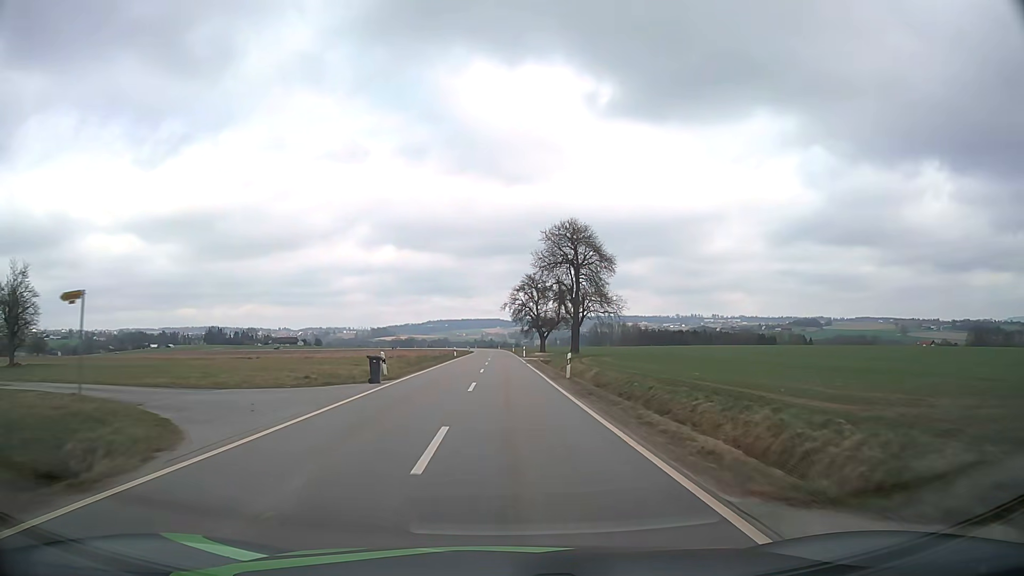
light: Day
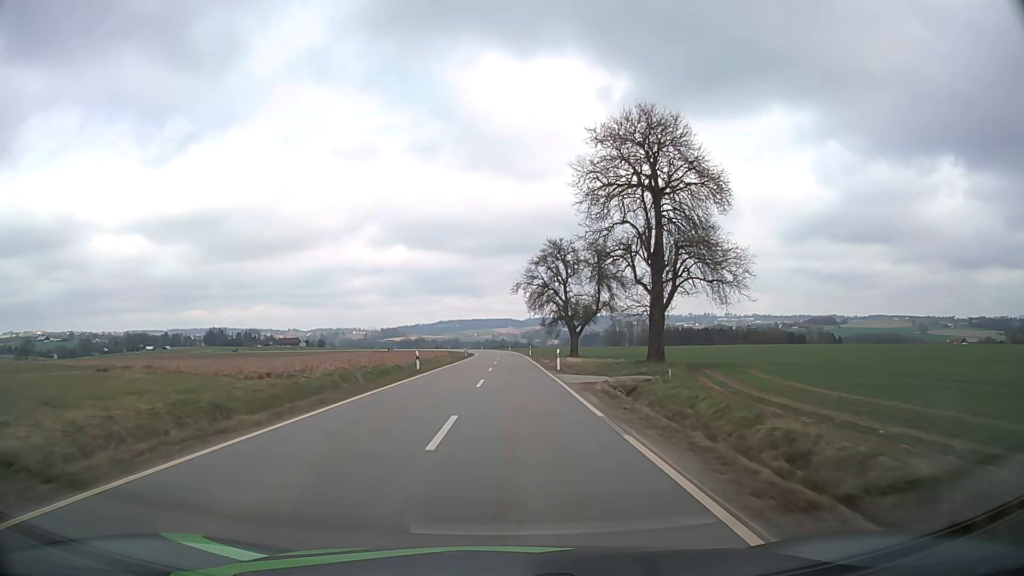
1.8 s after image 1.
(-0.1, +35.3) m; -1°
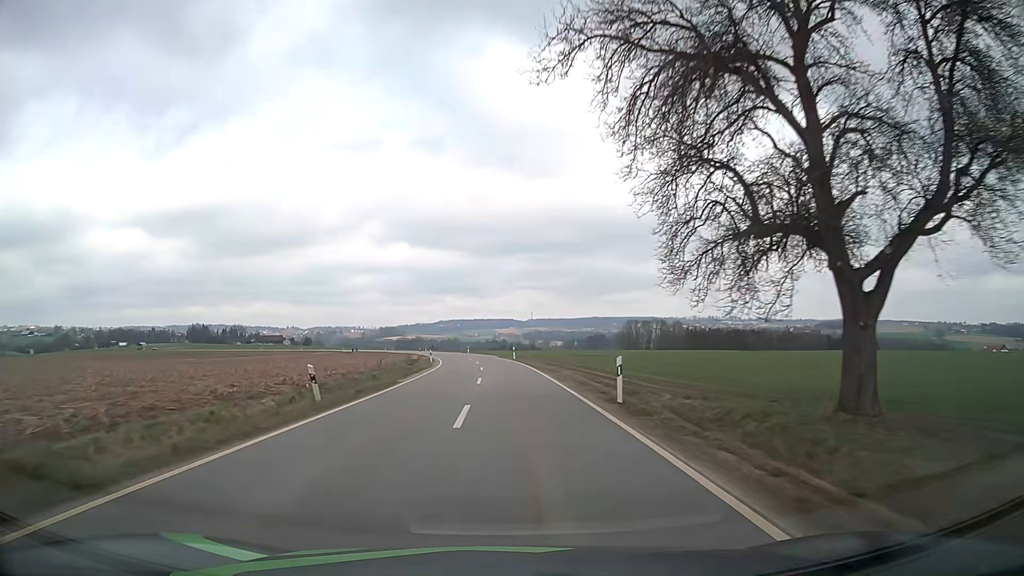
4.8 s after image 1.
(-0.1, +58.8) m; 0°
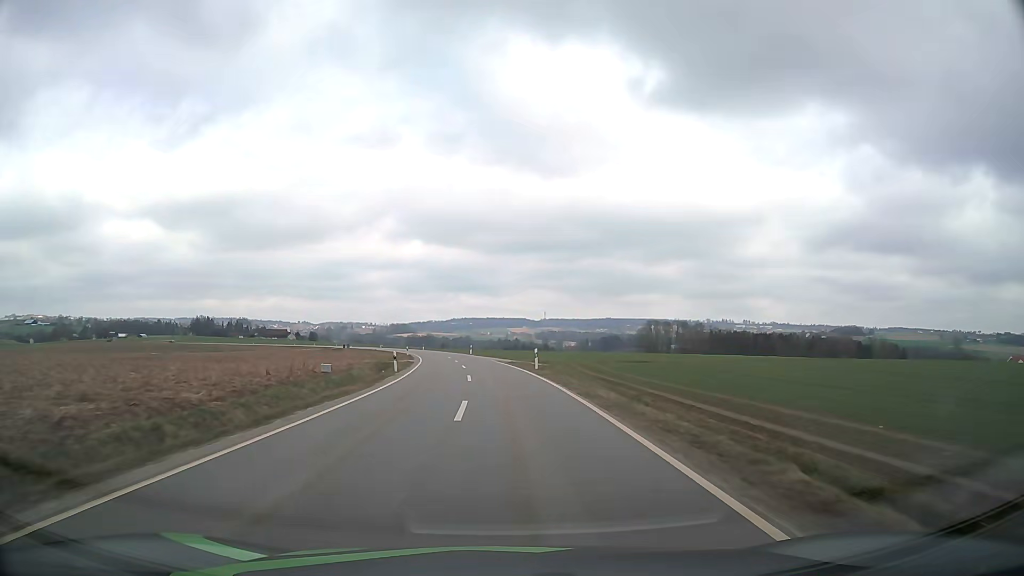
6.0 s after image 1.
(-0.3, +23.5) m; -1°
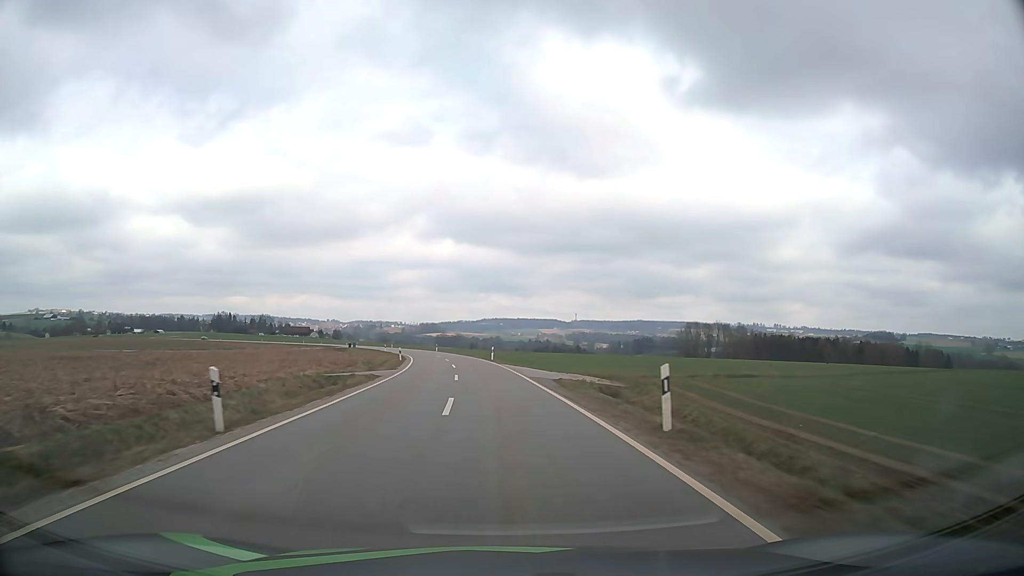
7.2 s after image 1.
(-0.5, +23.6) m; -3°
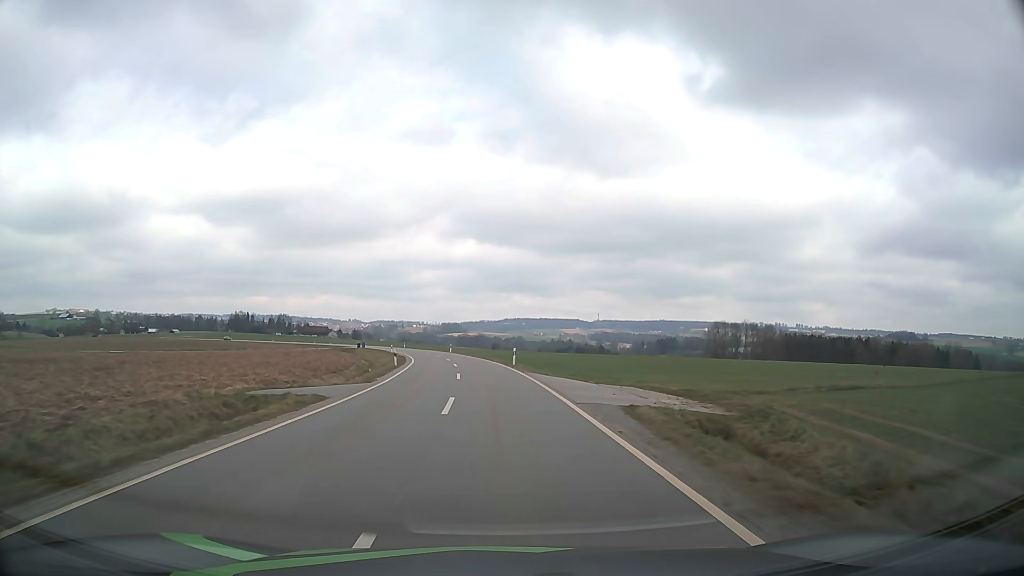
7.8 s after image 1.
(-0.2, +11.8) m; -2°
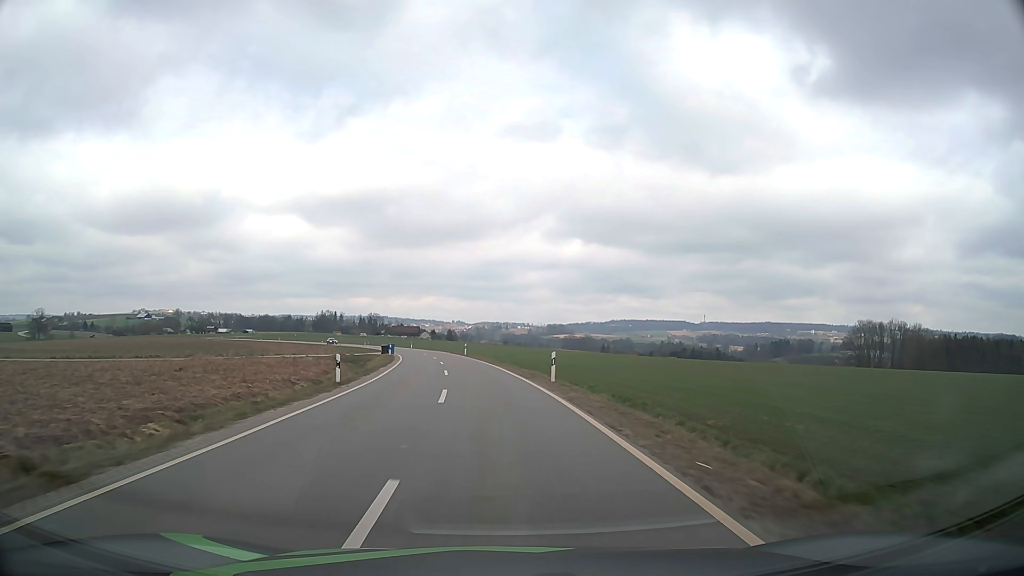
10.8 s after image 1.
(-4.6, +59.2) m; -9°
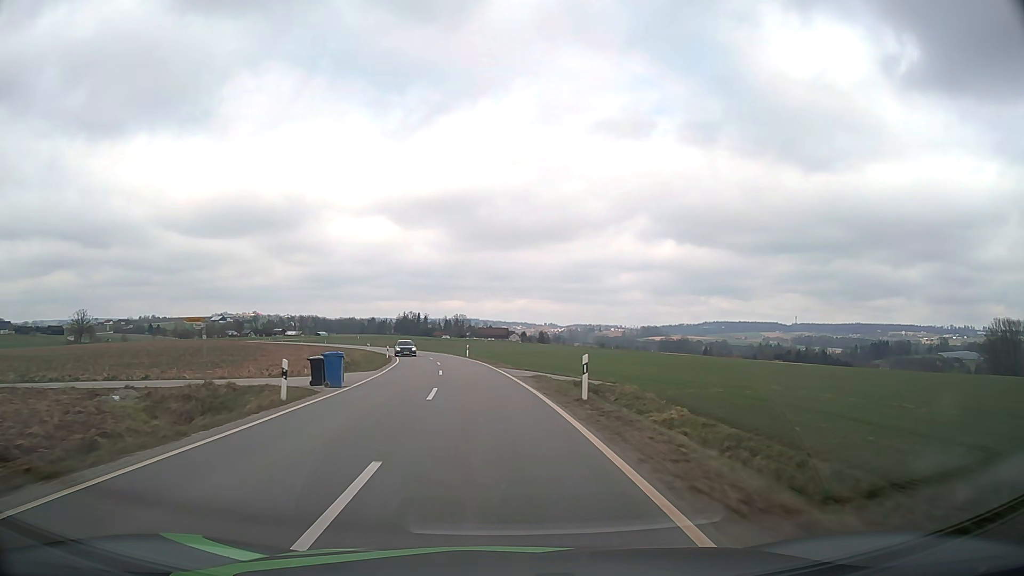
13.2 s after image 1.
(-3.4, +47.9) m; -8°
(0, +10) (-1, +20) (-1, +30) (-3, +40) (-4, +50) (-6, +60) (-8, +69) (-10, +79) (-13, +89) (-16, +98) m
